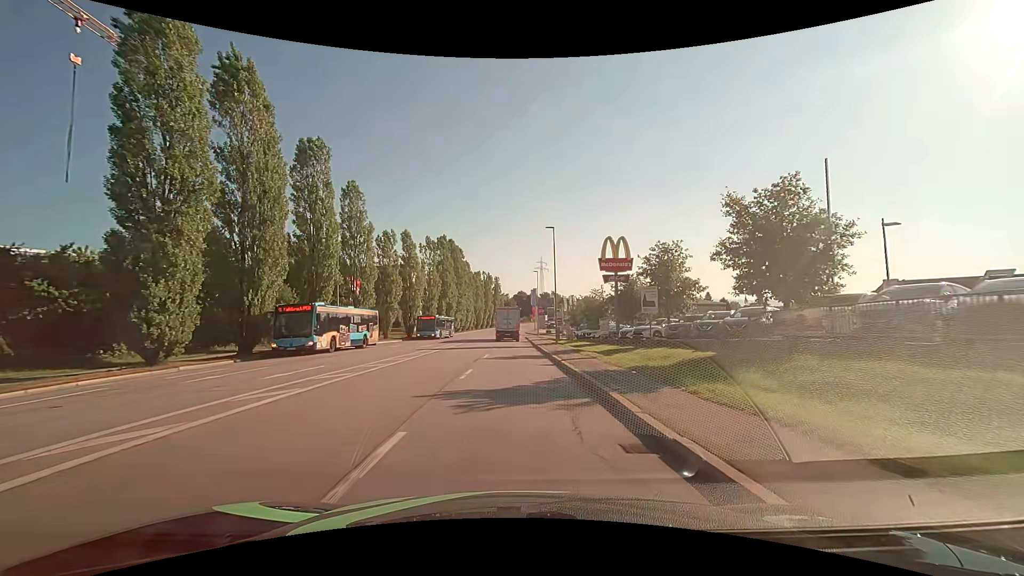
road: tertiary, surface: asphalt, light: Day
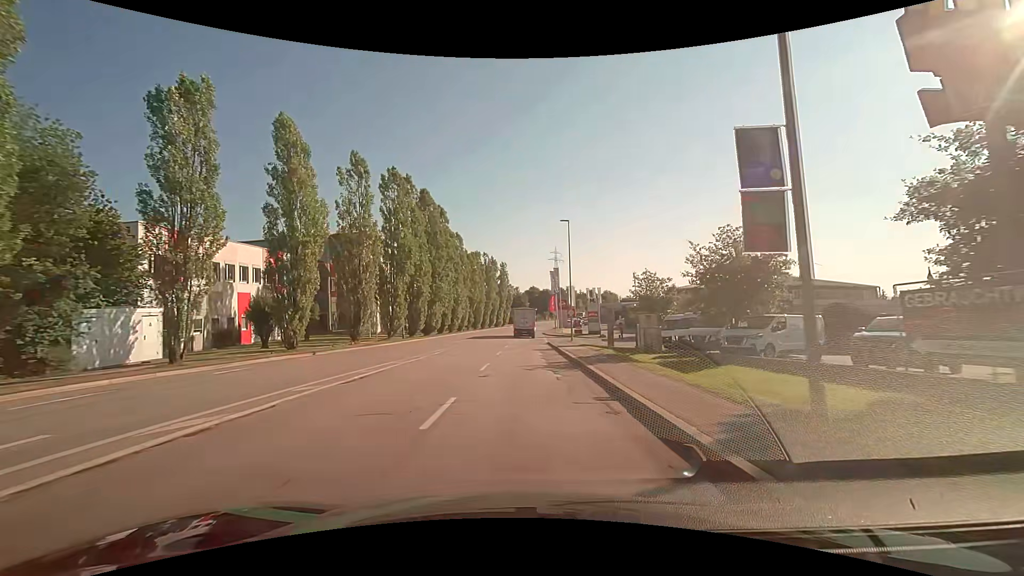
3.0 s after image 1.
(-0.3, +36.6) m; -1°
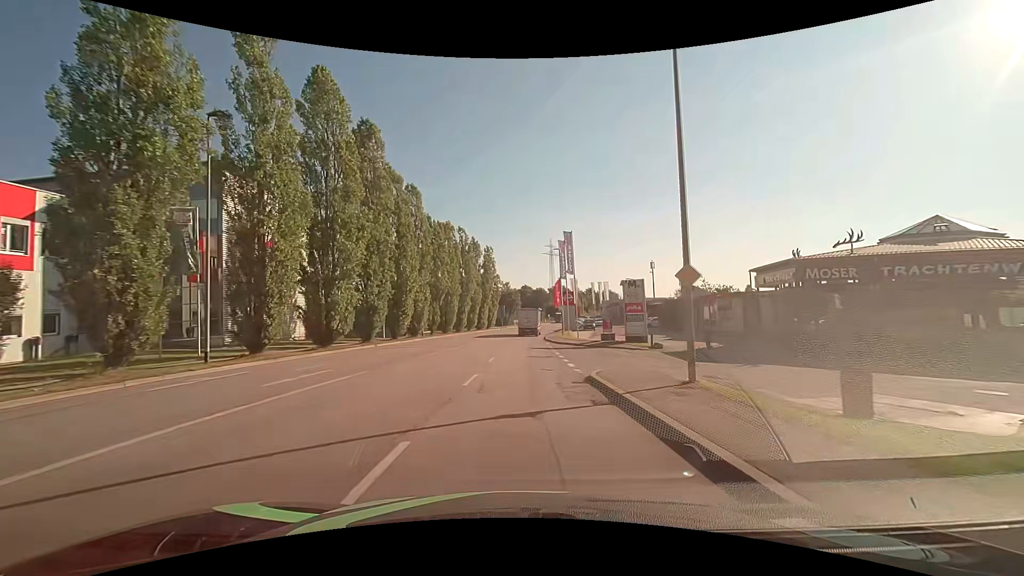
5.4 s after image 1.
(+0.3, +30.7) m; +1°
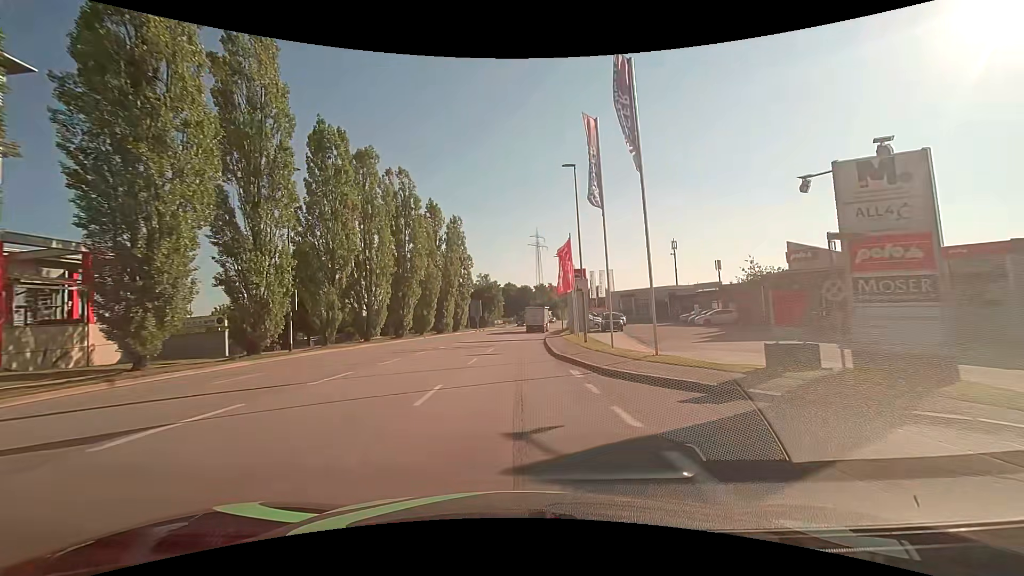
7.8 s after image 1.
(+0.5, +30.6) m; +2°
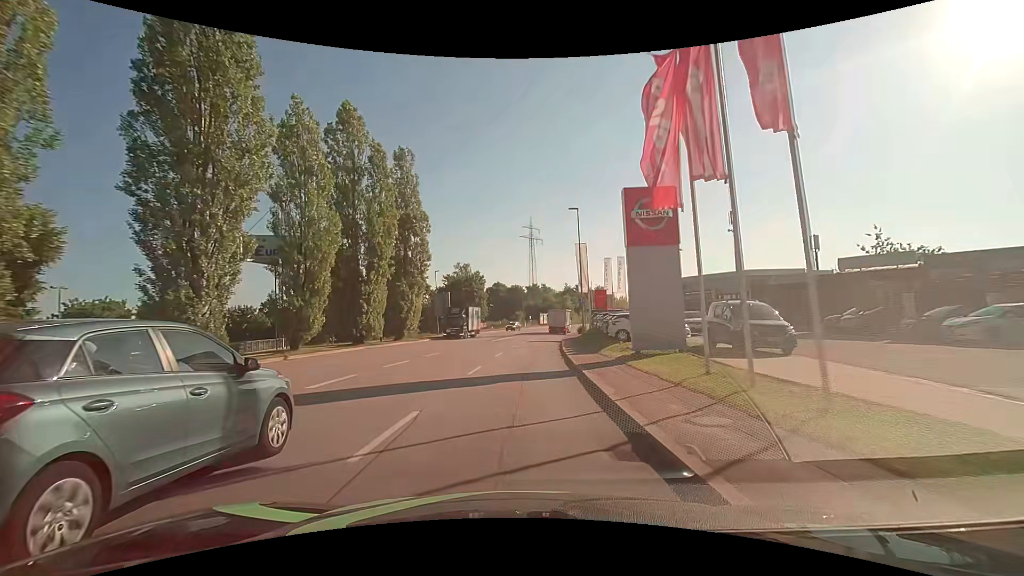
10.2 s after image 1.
(+0.4, +30.4) m; +1°
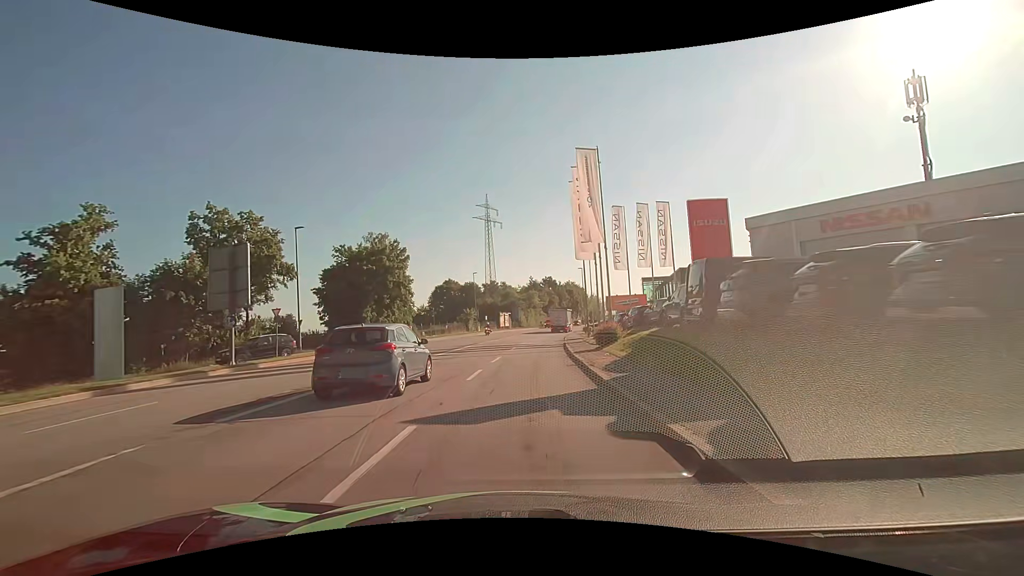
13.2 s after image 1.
(+1.4, +38.0) m; +4°
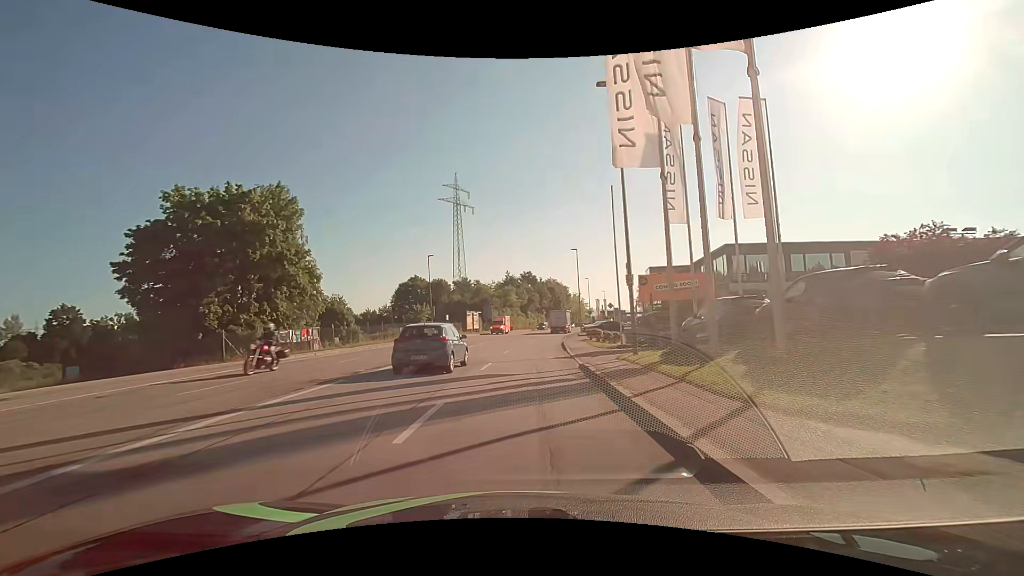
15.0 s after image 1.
(+0.7, +22.8) m; +3°
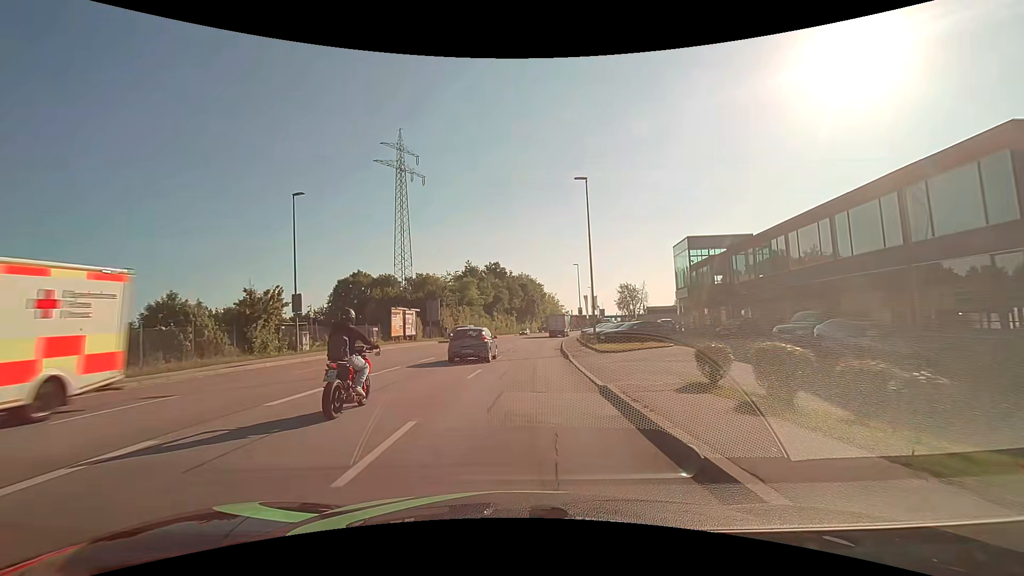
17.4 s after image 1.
(+1.0, +30.3) m; +3°
(0, +10) (+1, +20) (+1, +30) (+2, +40) (+3, +50) (+4, +60) (+5, +70) (+7, +80) (+9, +89) (+11, +99) m
